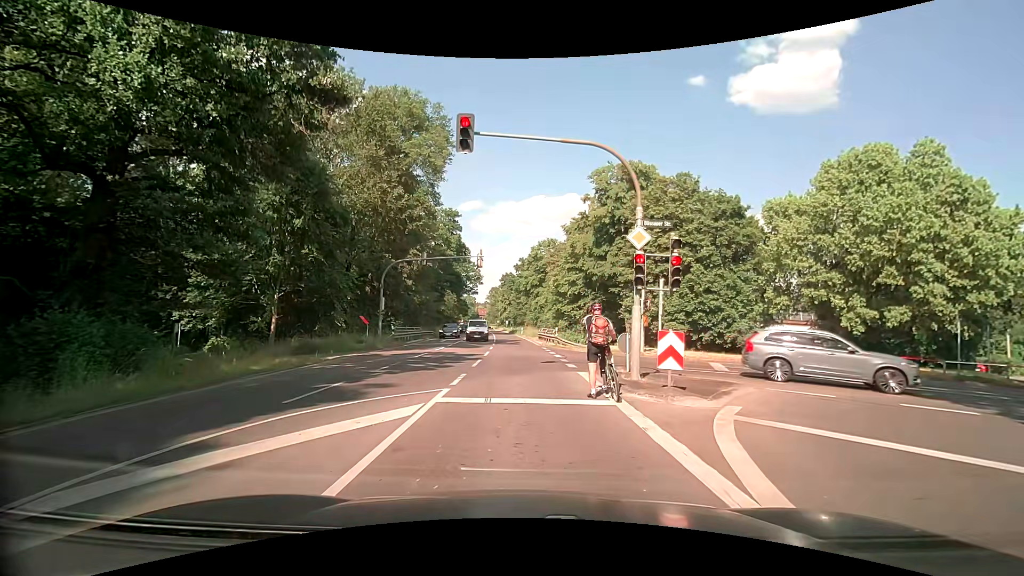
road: secondary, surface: asphalt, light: Day
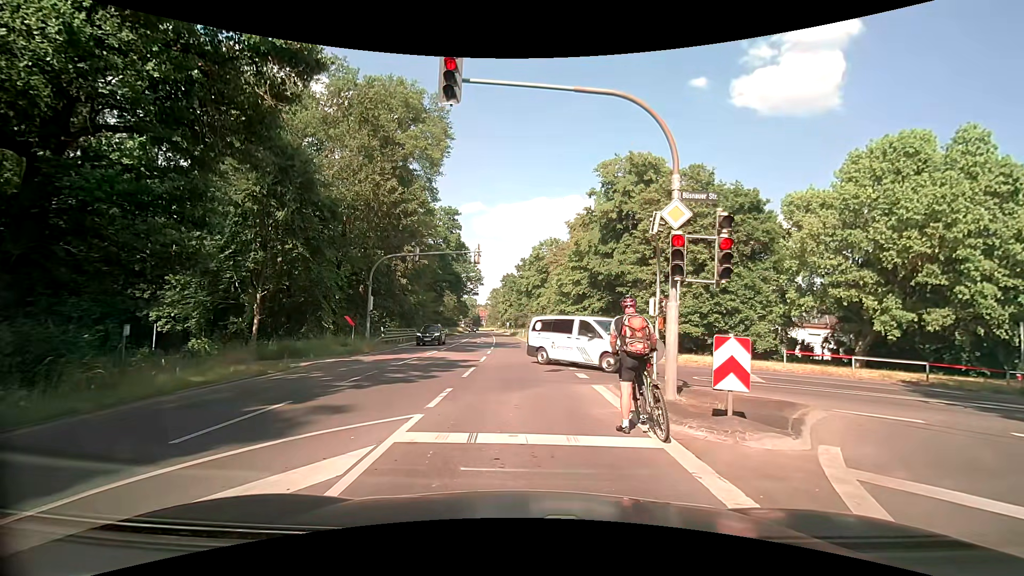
(0.0, +2.8) m; 0°
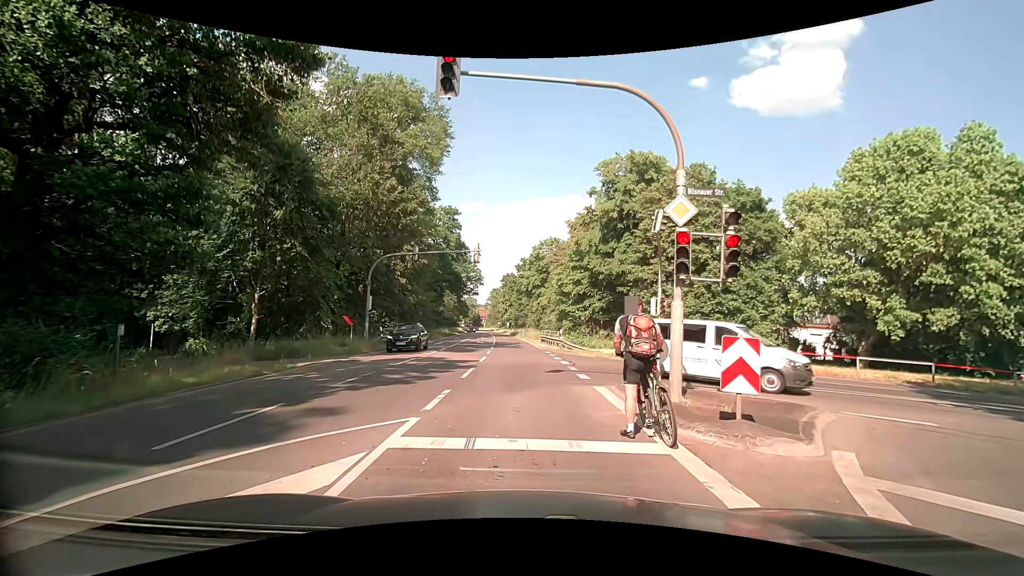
(0.0, +0.3) m; 0°
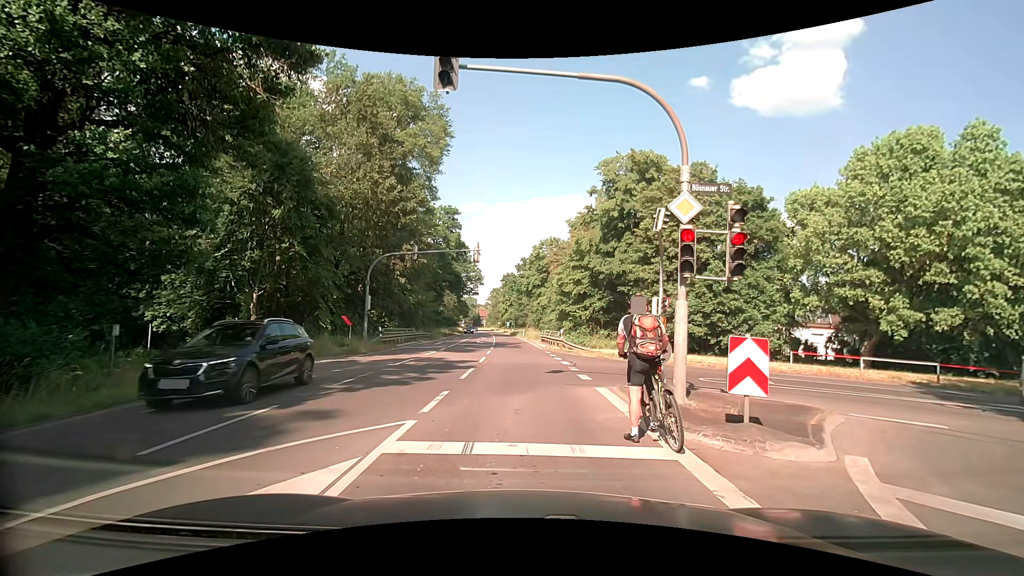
(0.0, +0.3) m; 0°
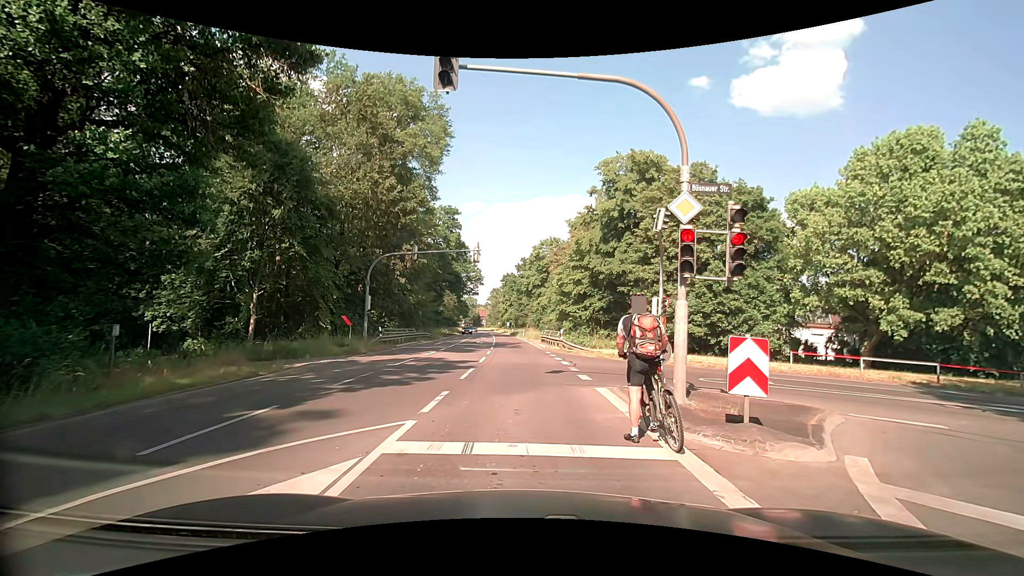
(0.0, 0.0) m; 0°
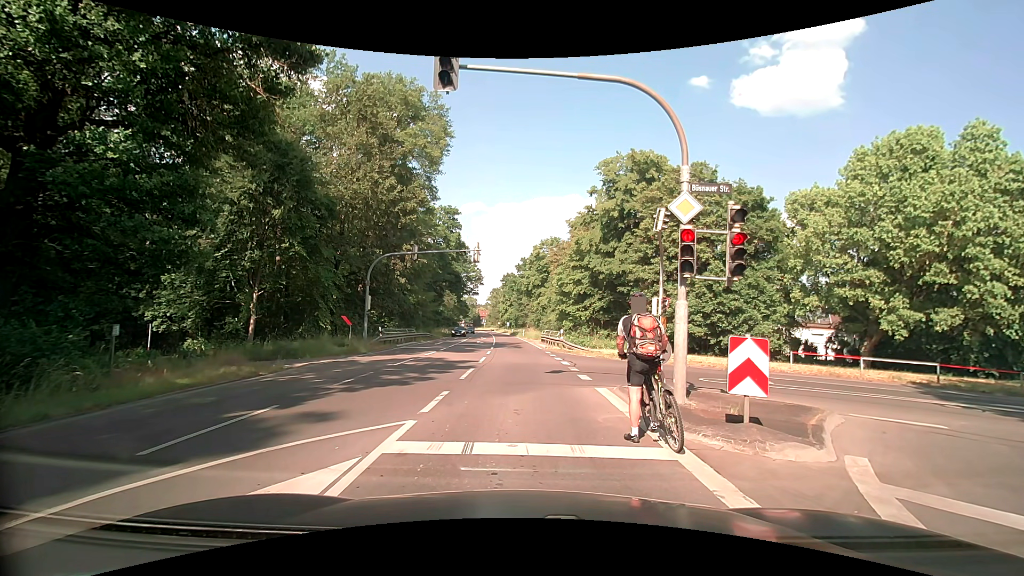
(0.0, 0.0) m; 0°
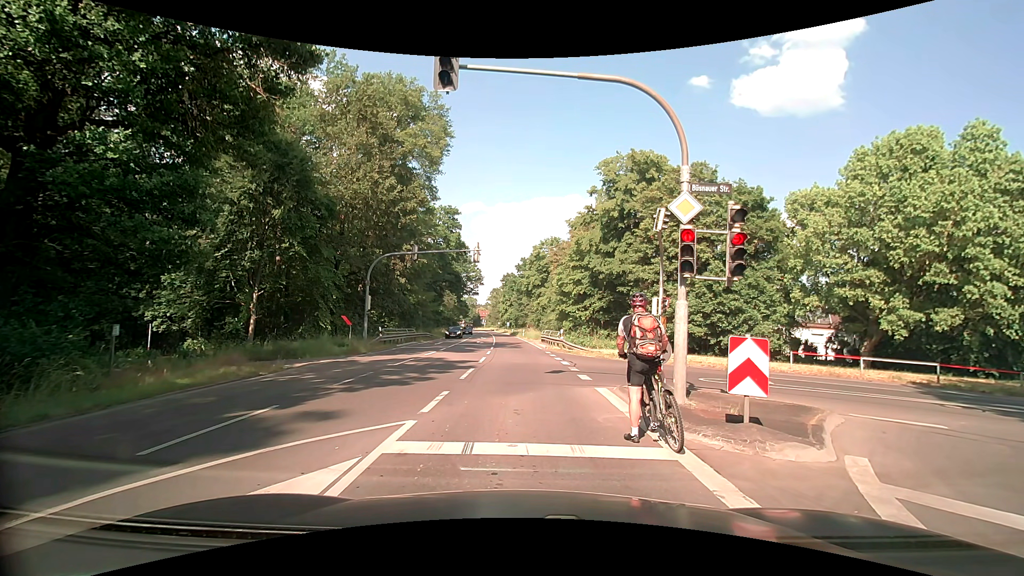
(0.0, 0.0) m; 0°
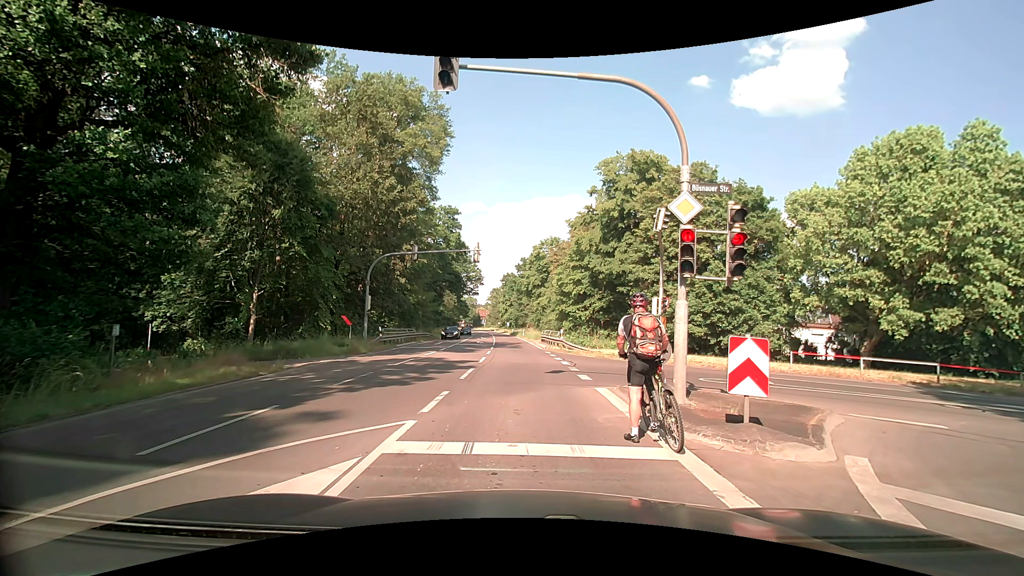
(0.0, 0.0) m; 0°
